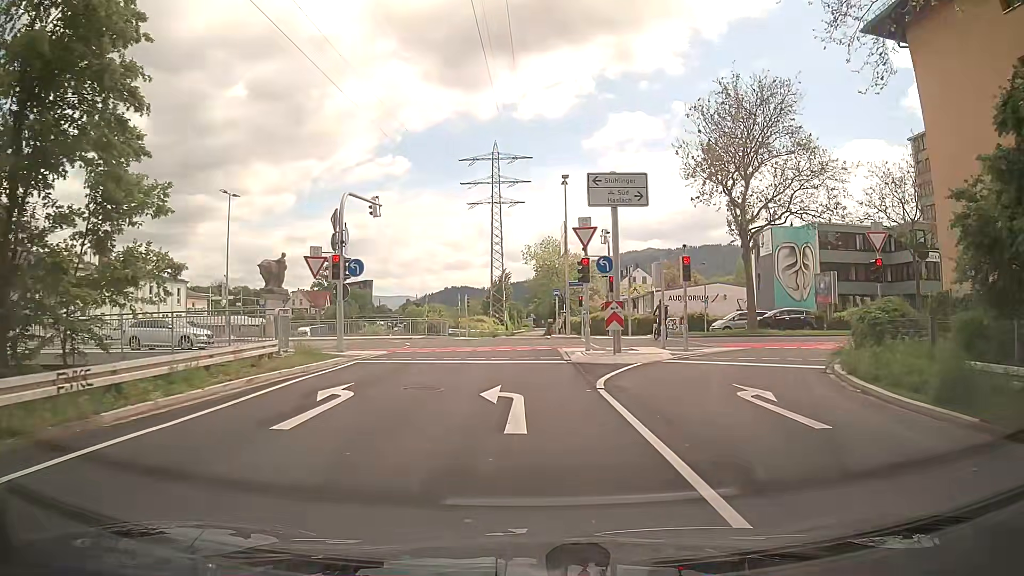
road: trunk_link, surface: asphalt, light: Day
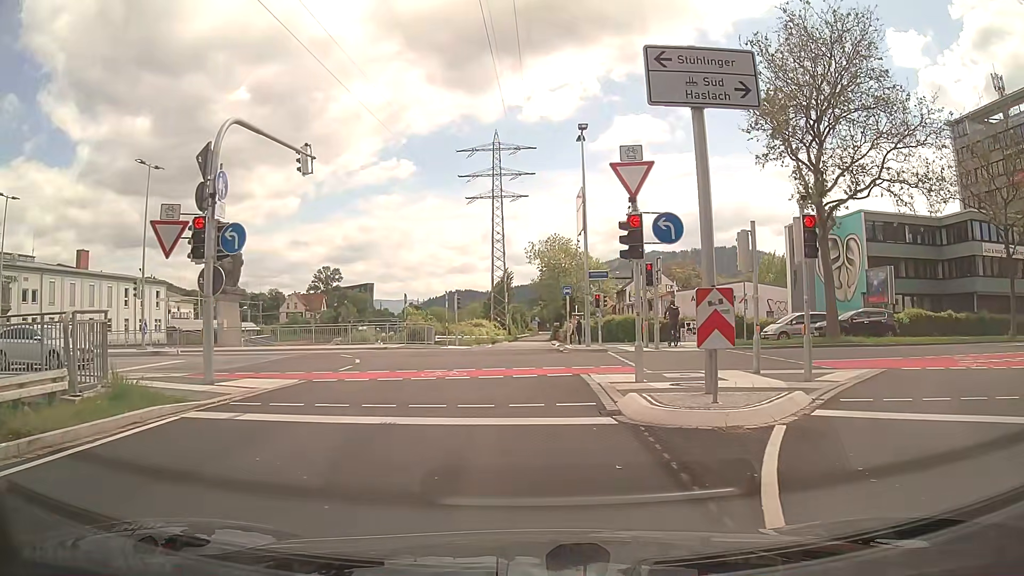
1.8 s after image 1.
(-0.1, +9.4) m; -1°
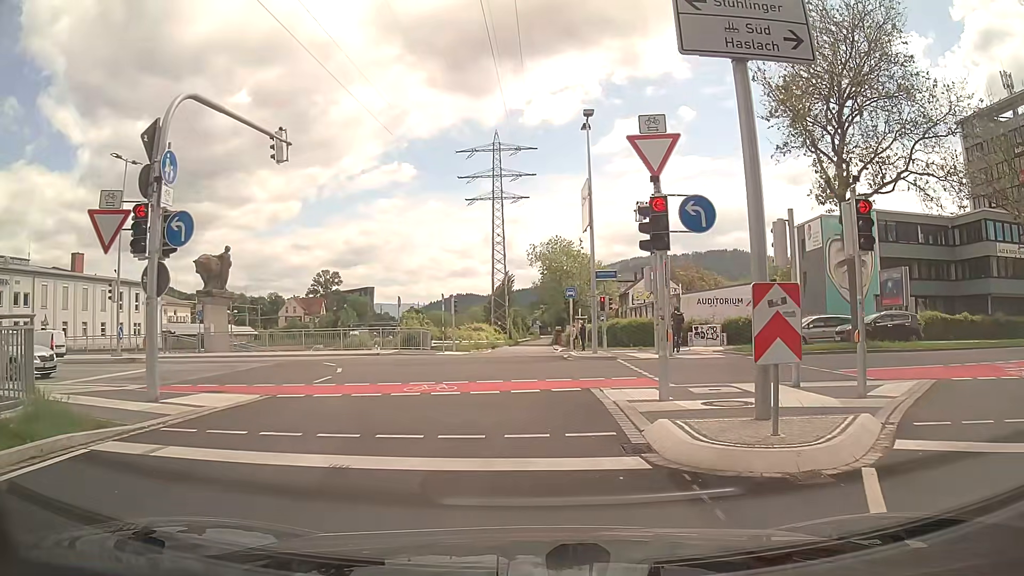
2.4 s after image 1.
(0.0, +2.1) m; -1°
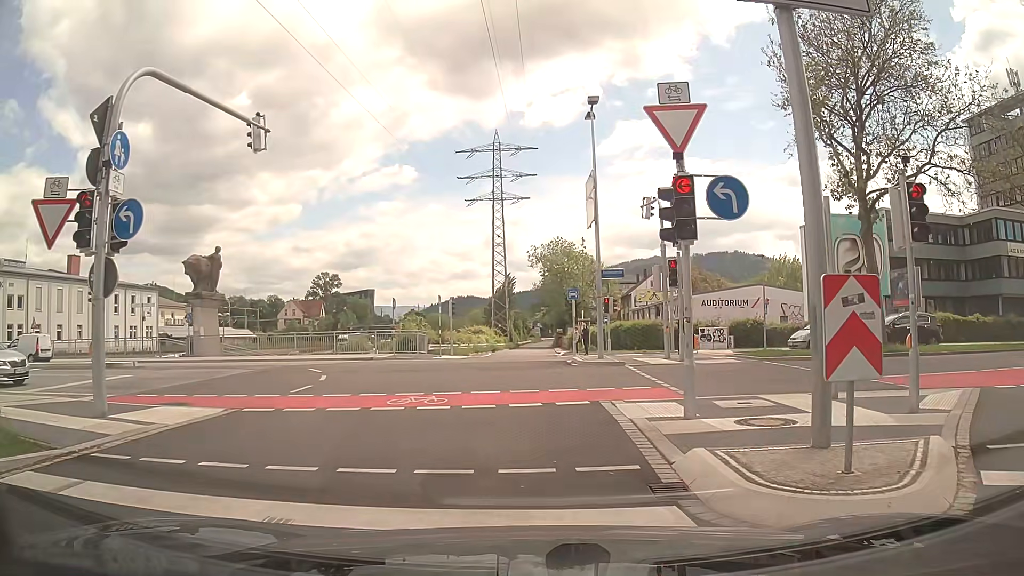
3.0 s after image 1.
(0.0, +1.5) m; +1°
